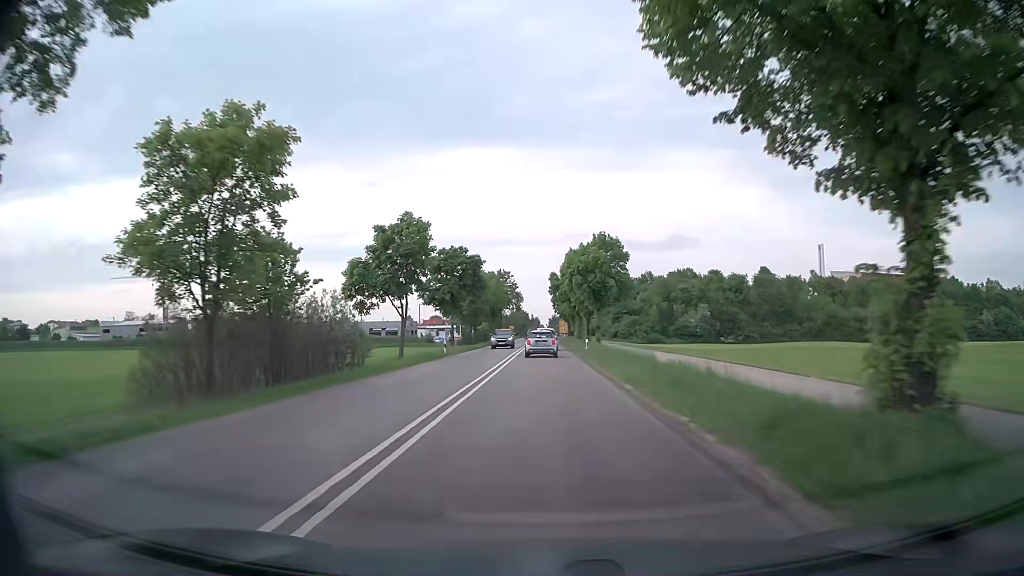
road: secondary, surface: asphalt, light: Day
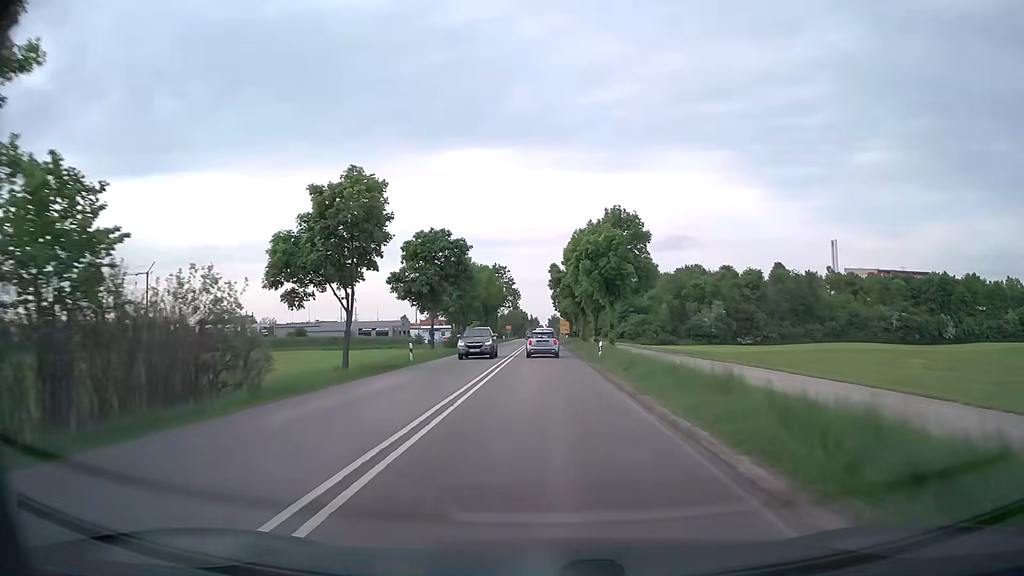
(0.0, +10.7) m; 0°
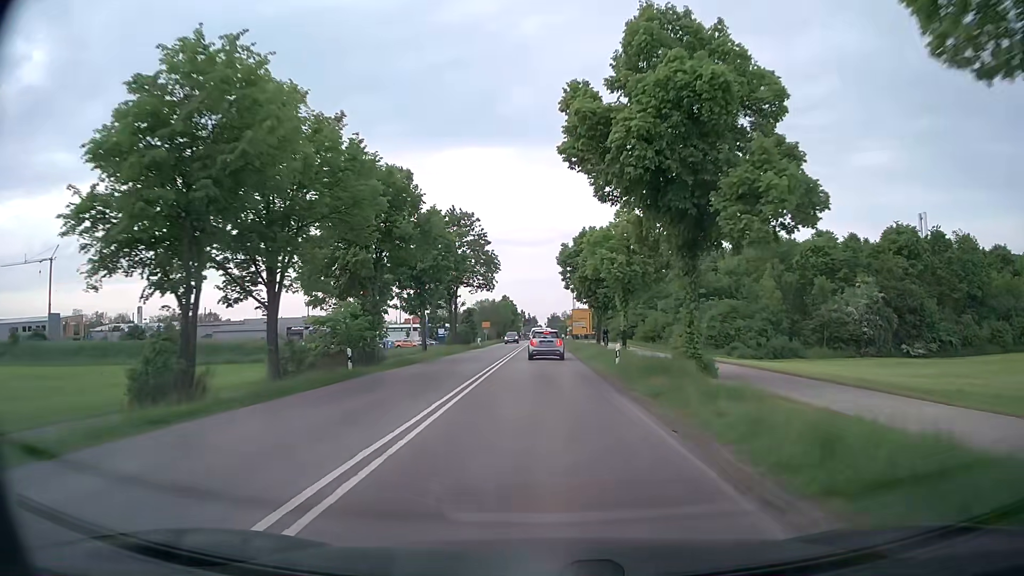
(-0.1, +52.1) m; 0°
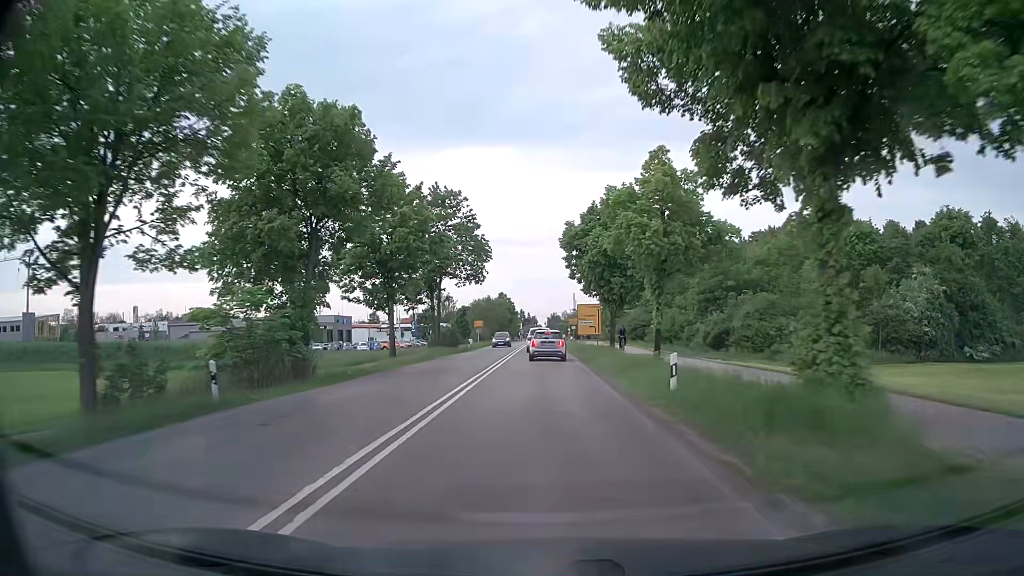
(0.0, +9.8) m; 0°
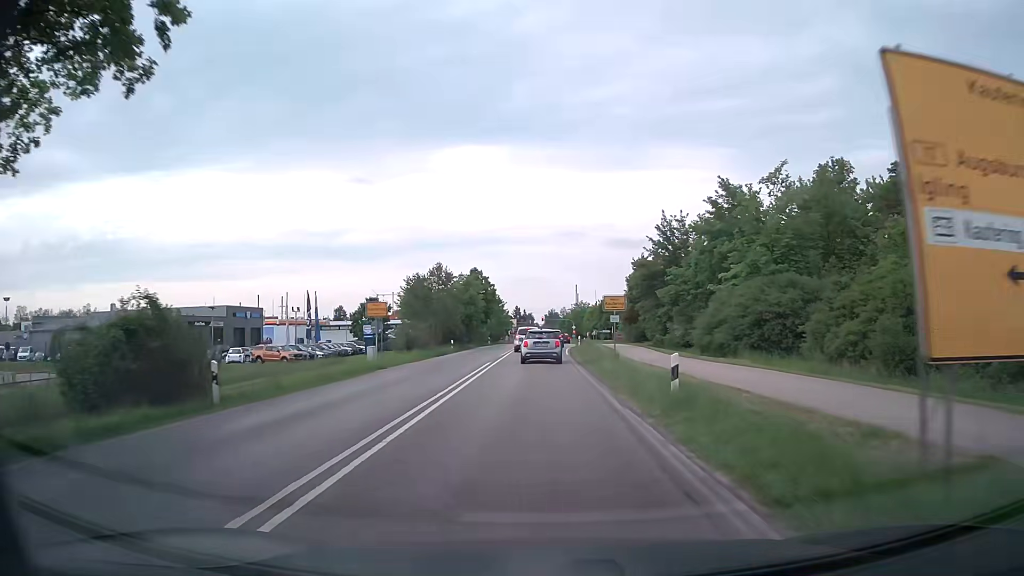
(0.0, +46.2) m; 0°
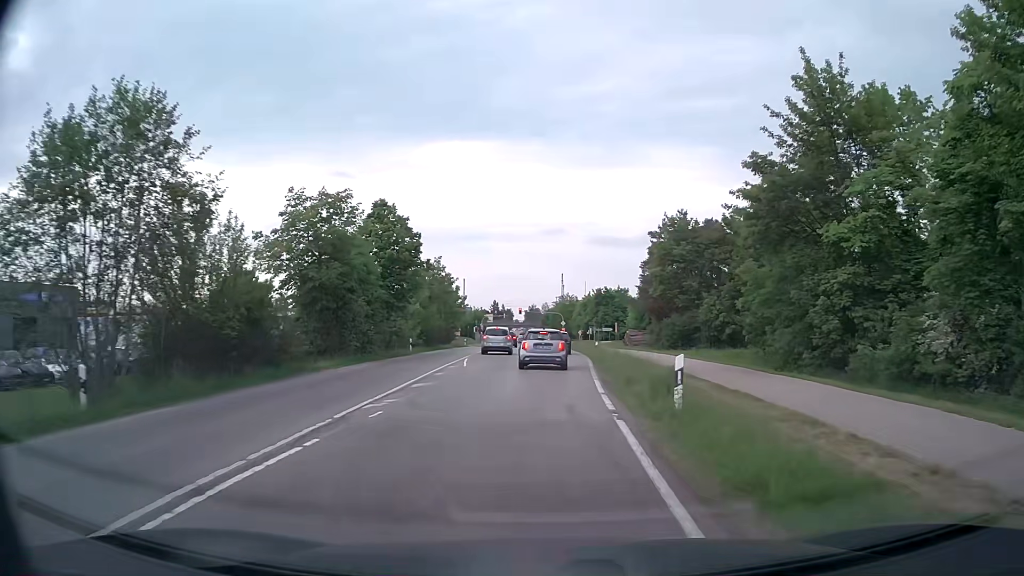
(+0.4, +41.3) m; +2°
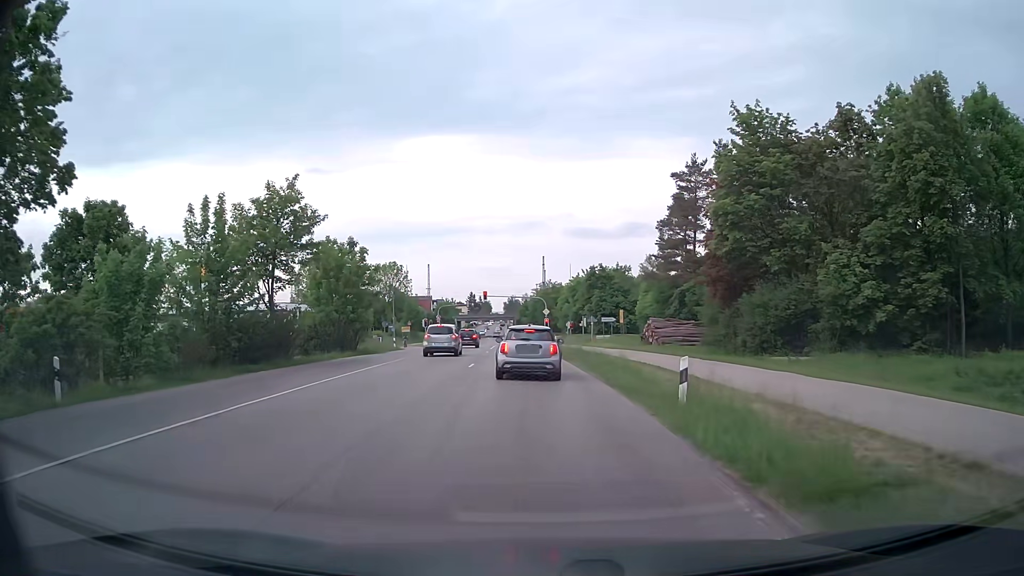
(+0.7, +31.9) m; +2°
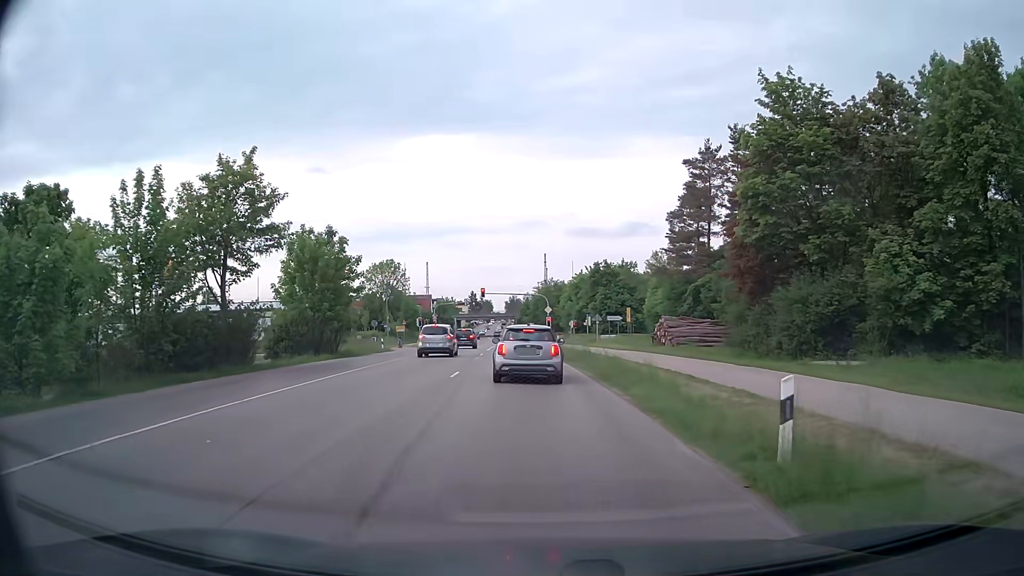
(0.0, +4.9) m; 0°
(0, +10) (0, +20) (-1, +30) (-1, +40) (-2, +50) (-3, +60) (-3, +70) (-4, +80) (-5, +90) (-5, +100) m
